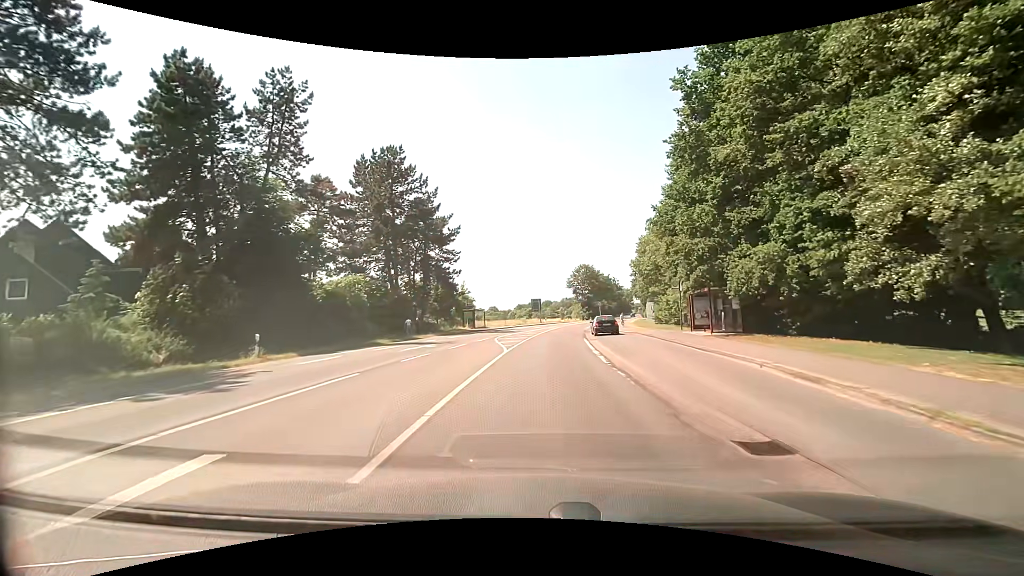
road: secondary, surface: asphalt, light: Day
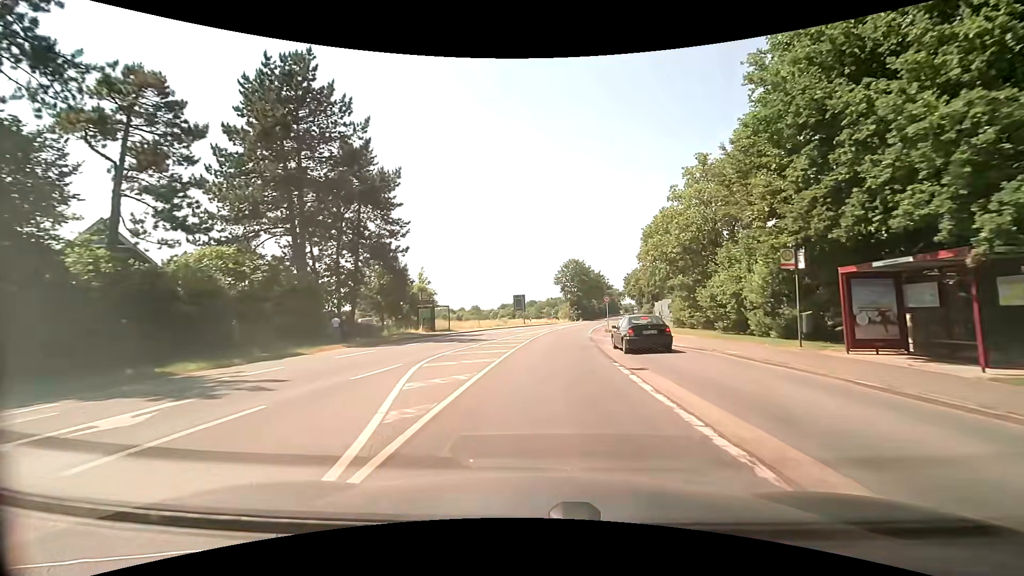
(+0.2, +17.3) m; +1°
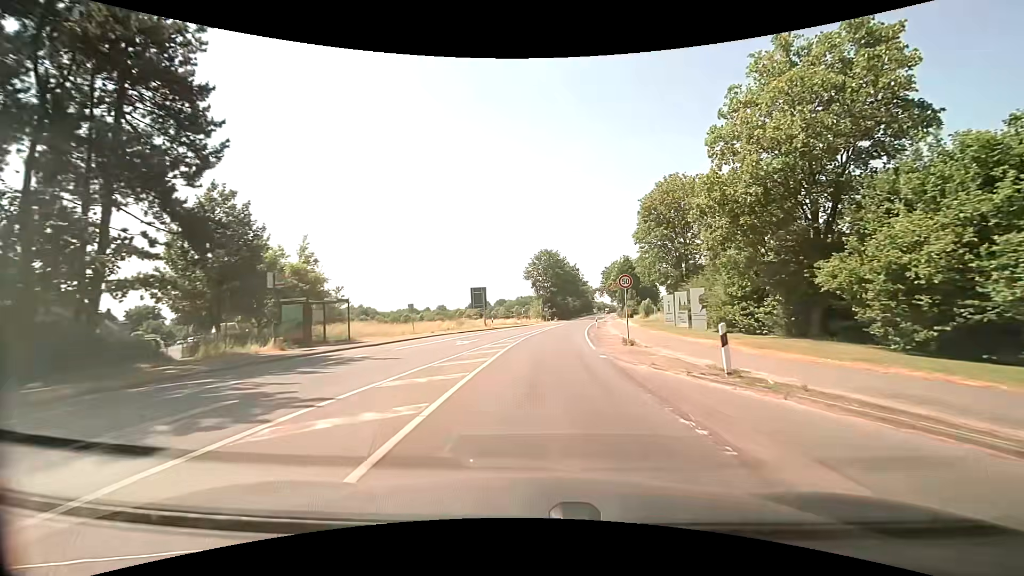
(+0.7, +20.3) m; +4°
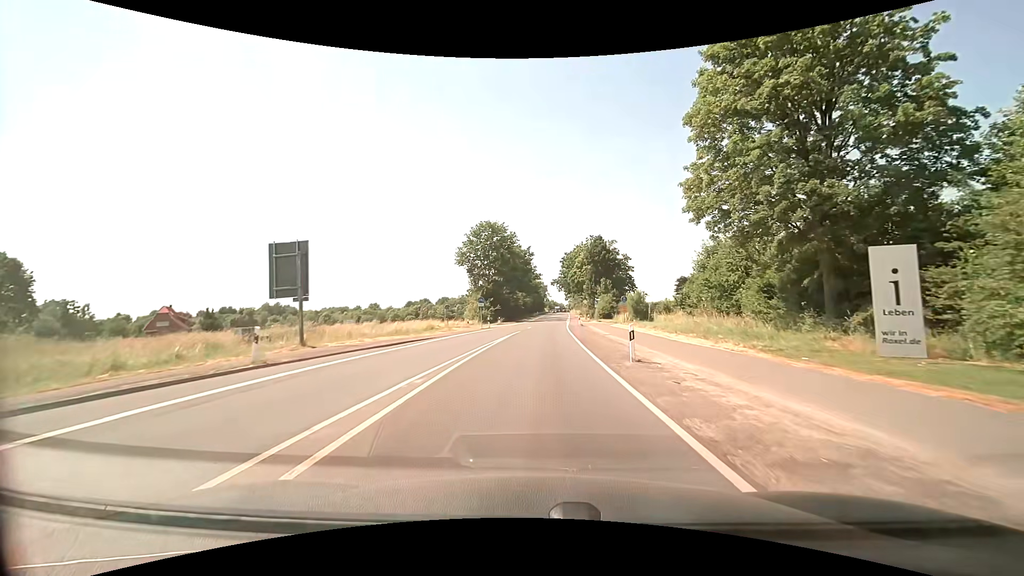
(+2.0, +37.6) m; +6°
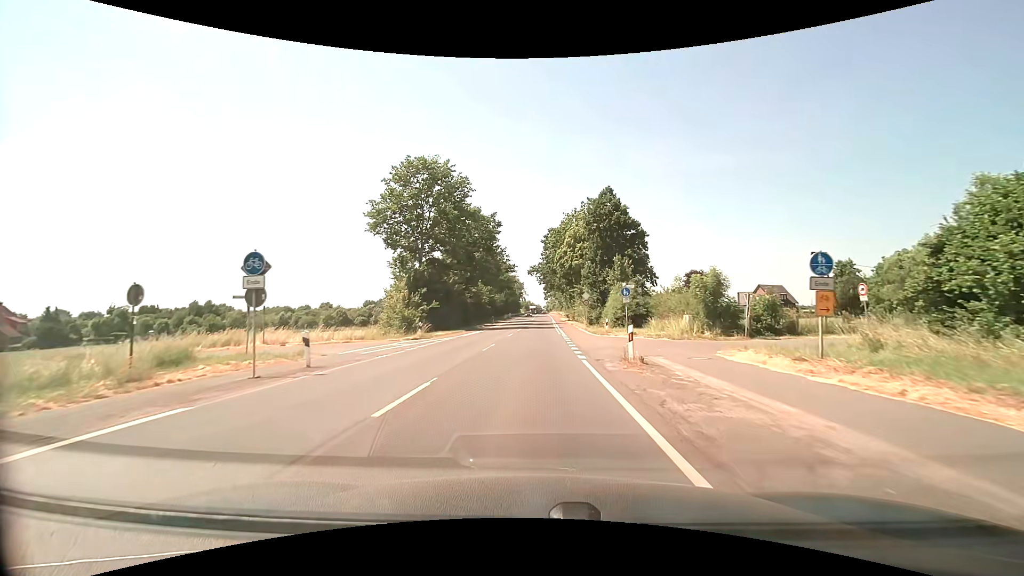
(+1.1, +37.4) m; +3°
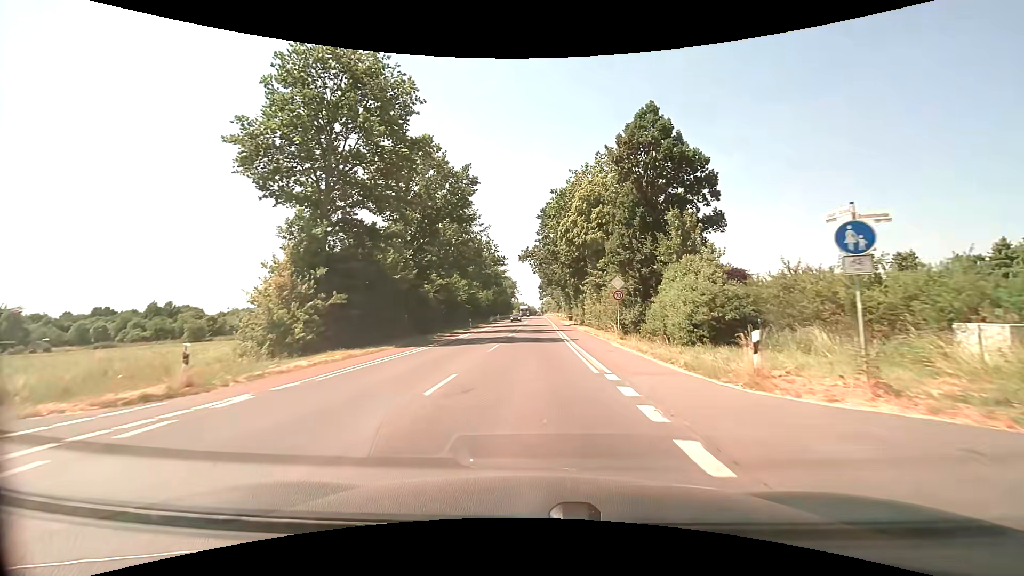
(+0.1, +23.1) m; +1°
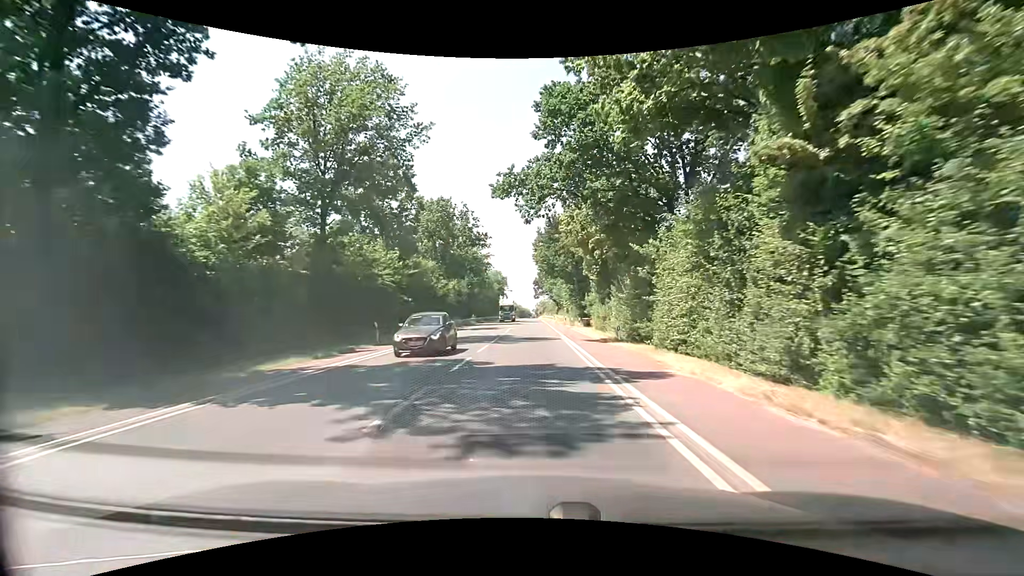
(+0.1, +33.7) m; 0°
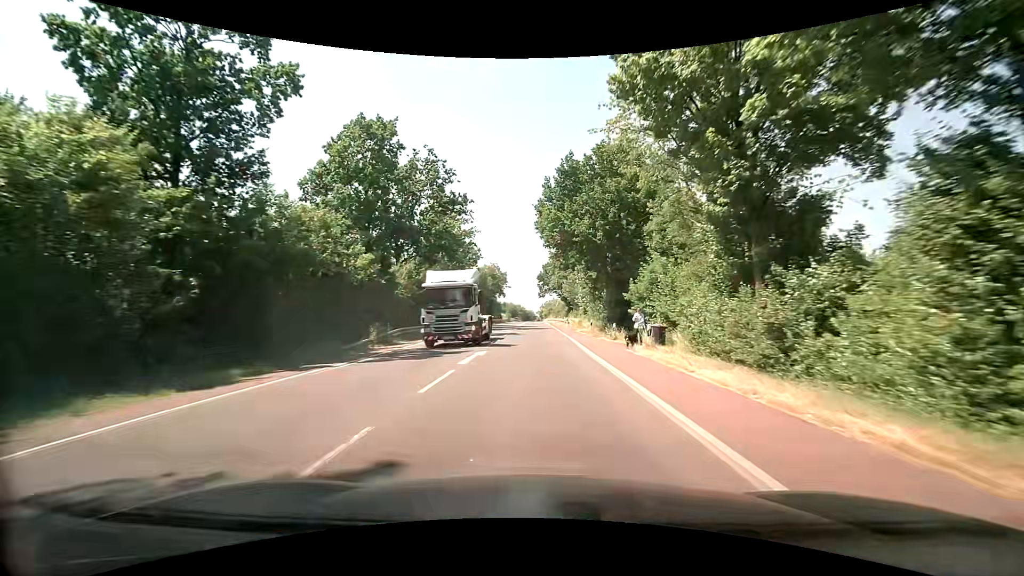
(-0.1, +27.7) m; 0°
(0, +10) (0, +20) (0, +30) (0, +40) (0, +50) (0, +60) (0, +70) (0, +80) (0, +90) (0, +100) m
